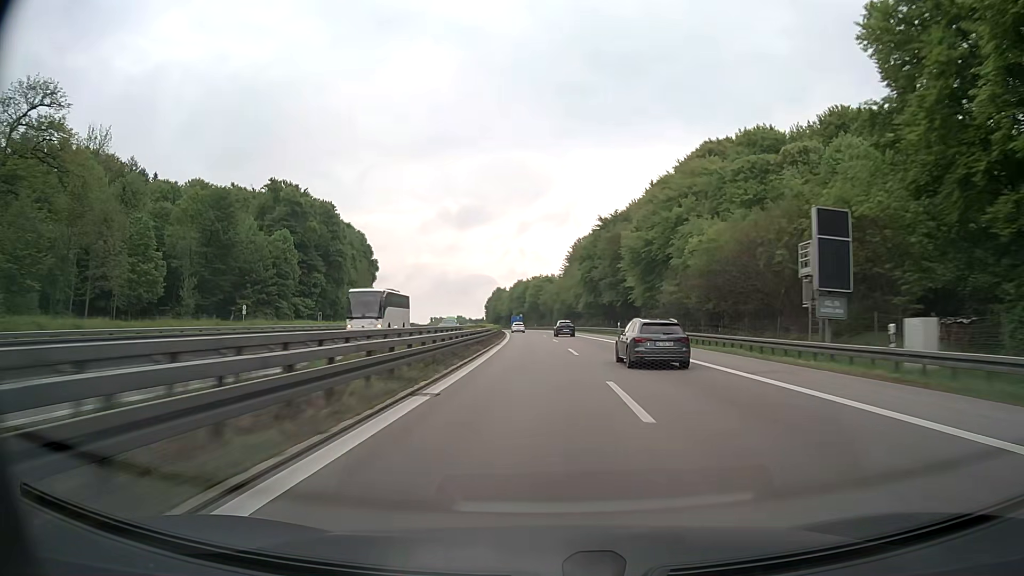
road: motorway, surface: asphalt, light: Day
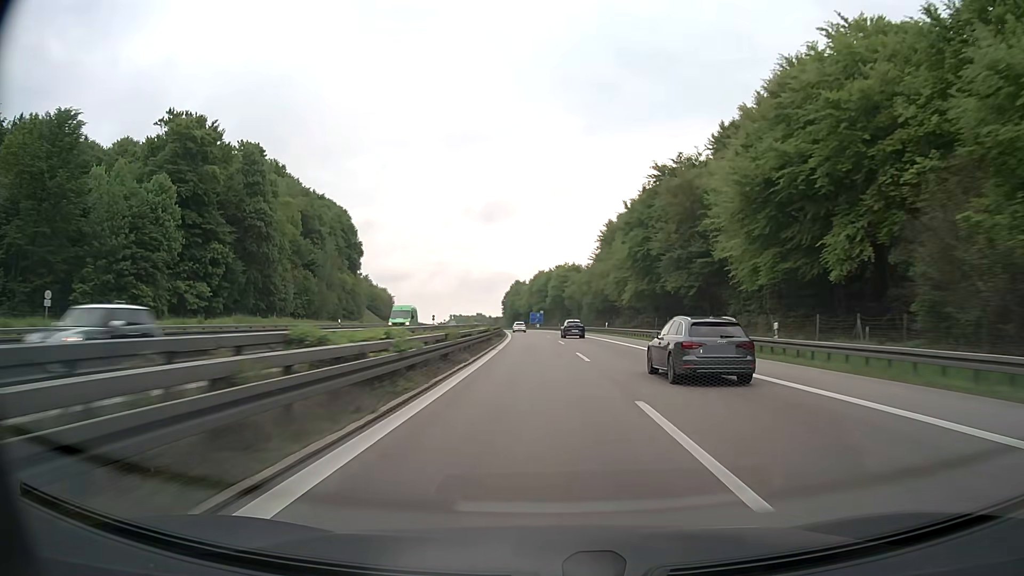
(-0.7, +40.7) m; -2°
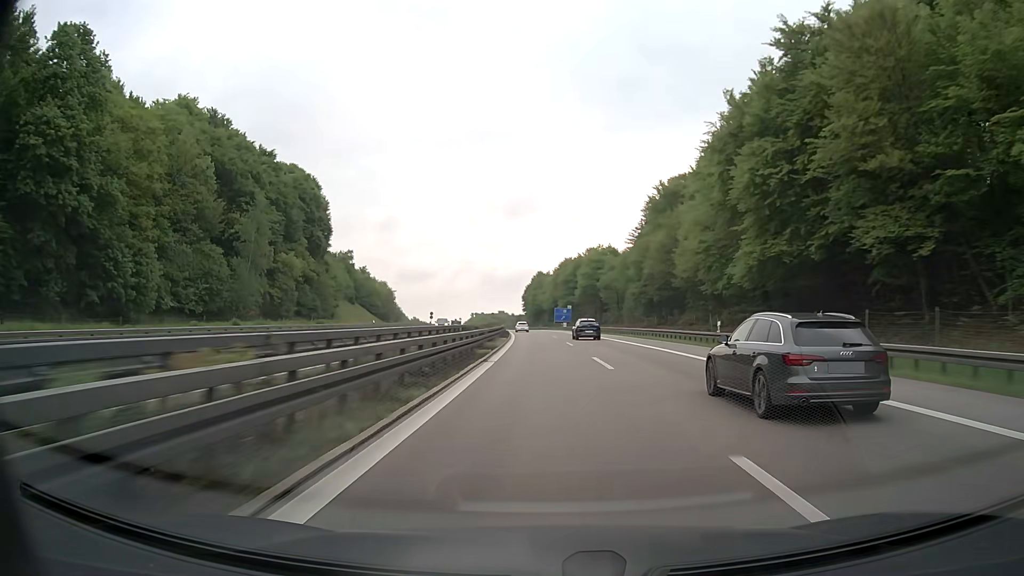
(-0.8, +40.7) m; -2°
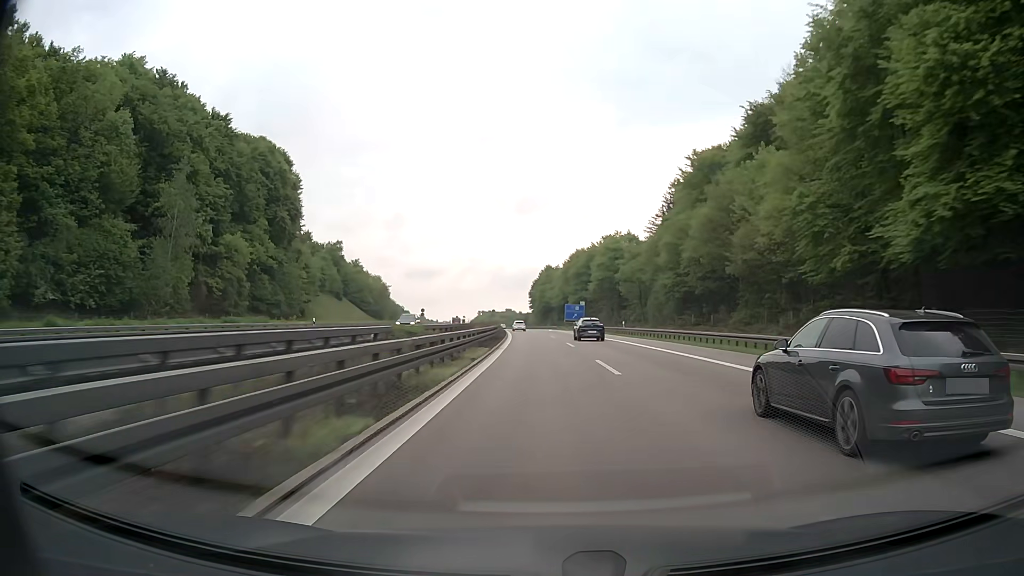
(-0.2, +20.3) m; -1°
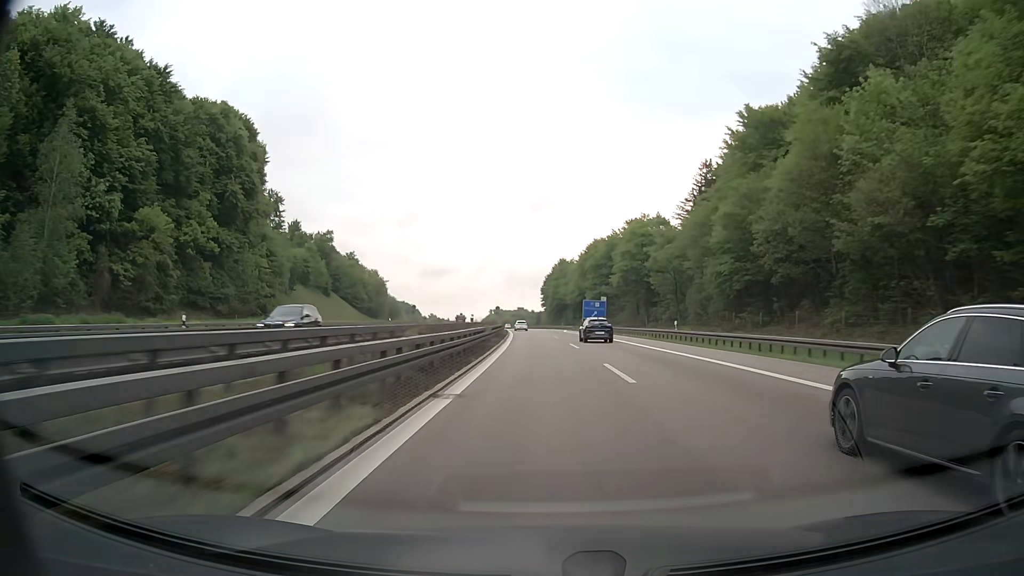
(-0.2, +20.3) m; -1°
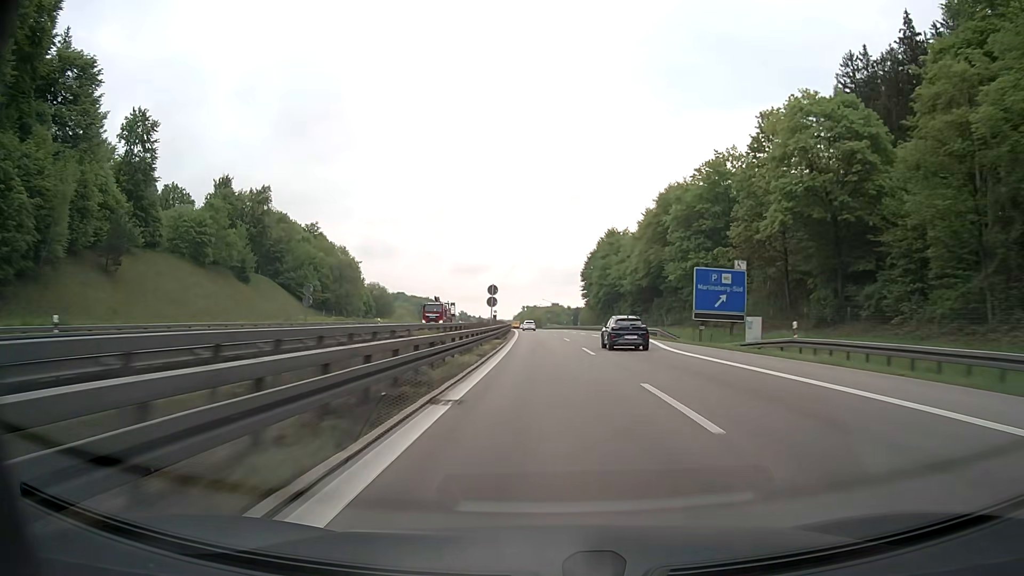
(-1.6, +61.0) m; -3°
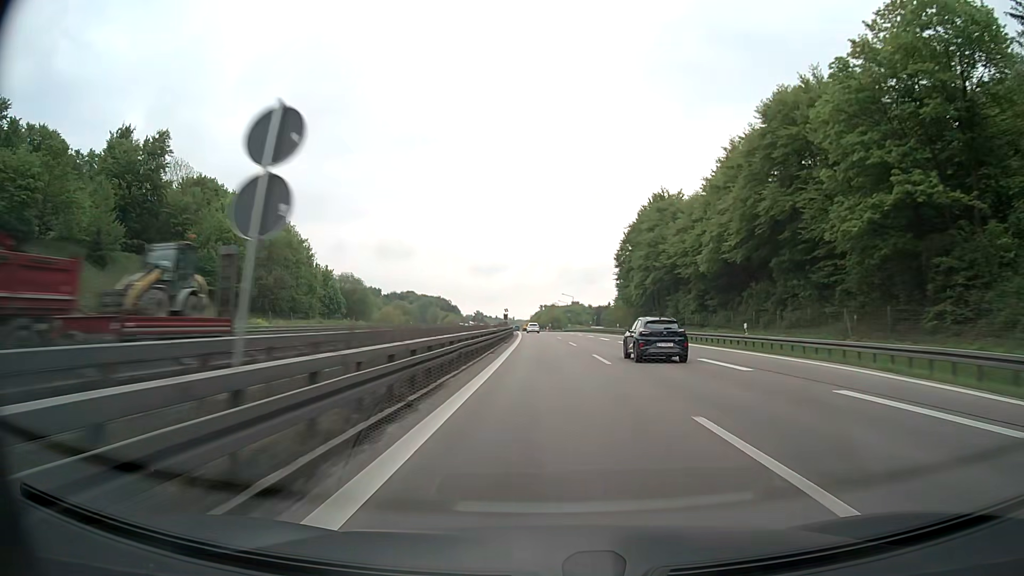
(-0.6, +40.8) m; -2°
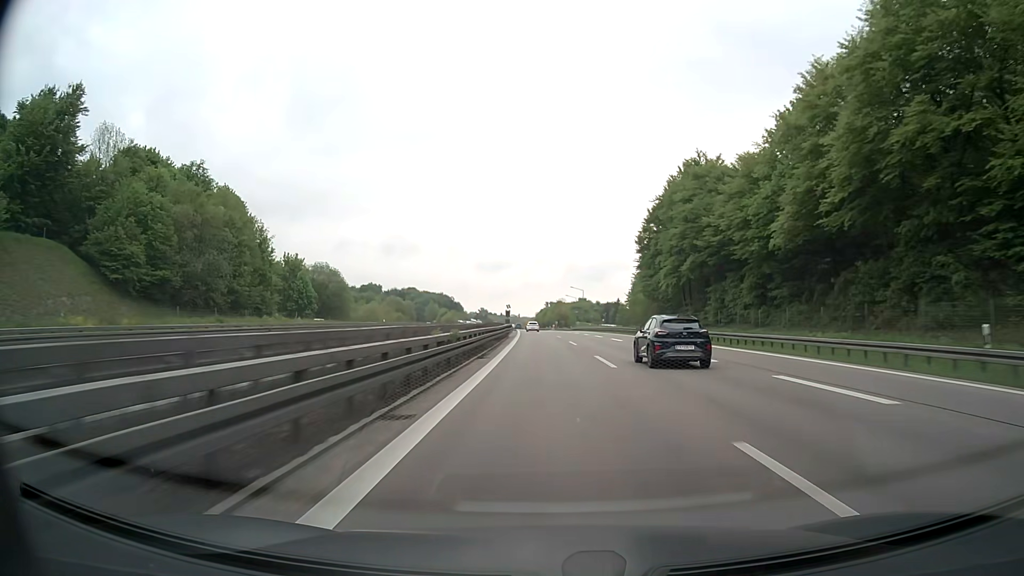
(-0.1, +20.4) m; 0°
(0, +10) (0, +20) (0, +30) (0, +40) (-1, +50) (-1, +60) (-1, +70) (-2, +80) (-2, +90) (-2, +100) m
